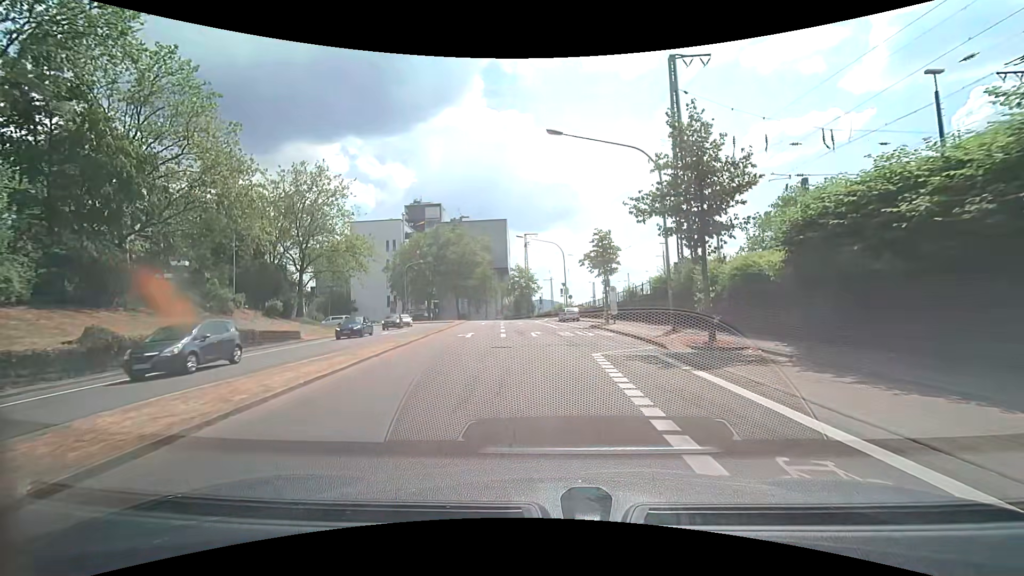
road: secondary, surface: asphalt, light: Day
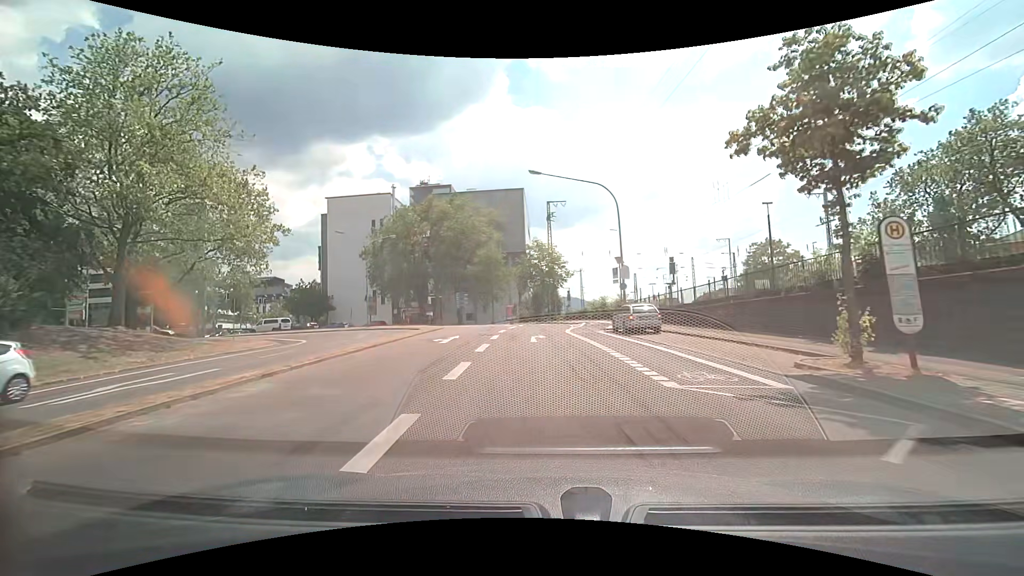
(-0.9, +26.8) m; -4°
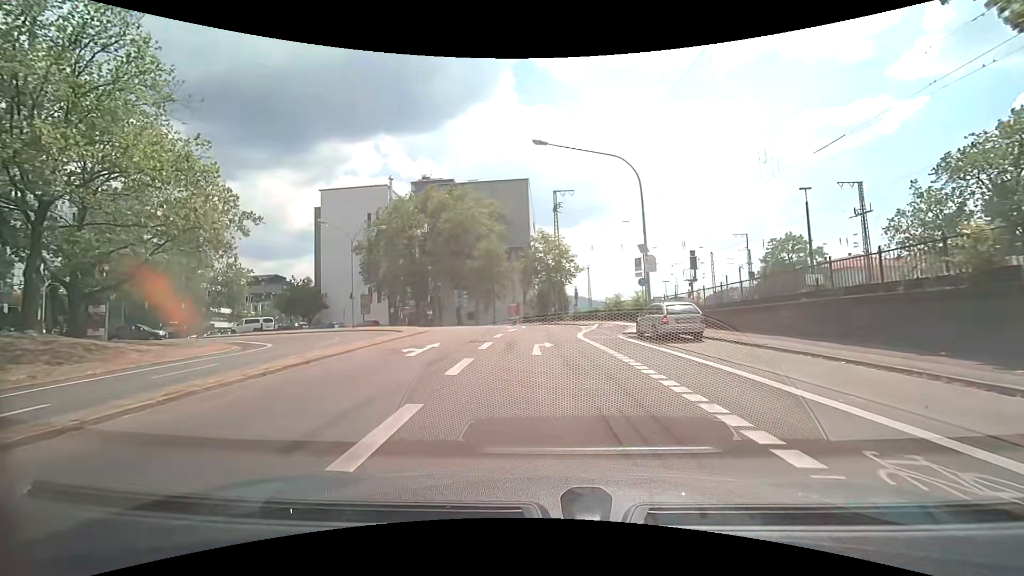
(0.0, +5.5) m; 0°
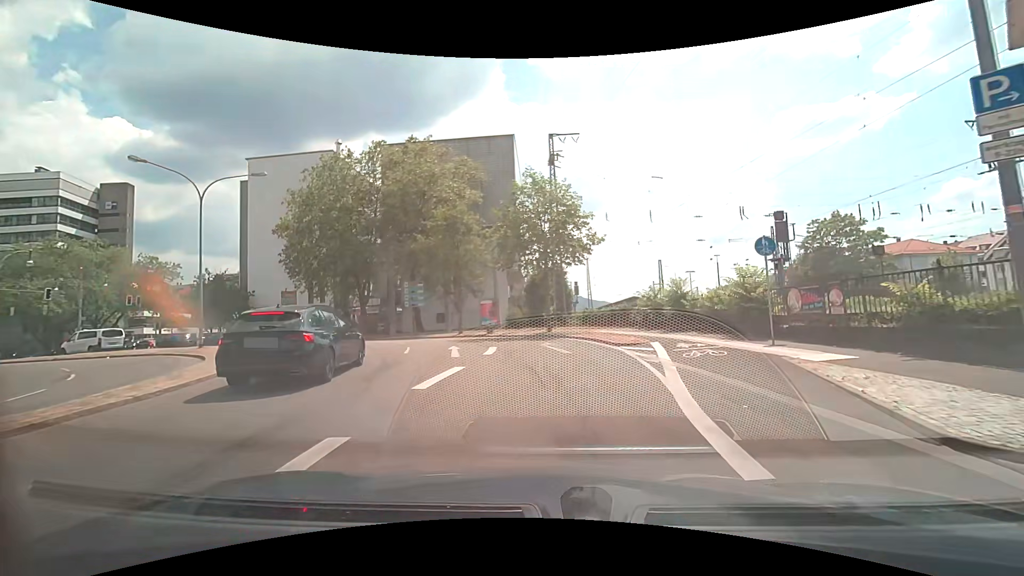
(0.0, +19.5) m; +1°
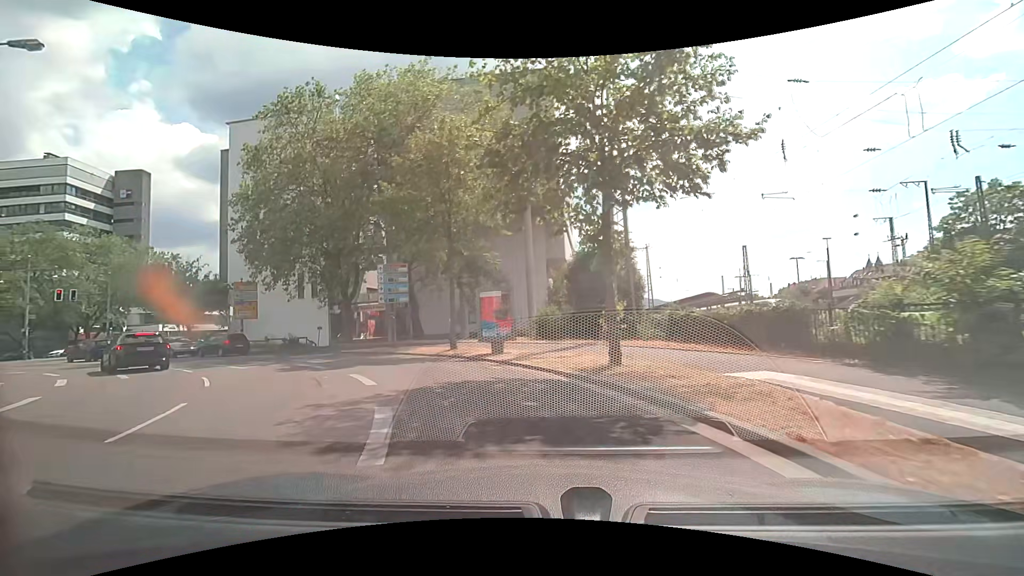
(-0.1, +15.7) m; -7°
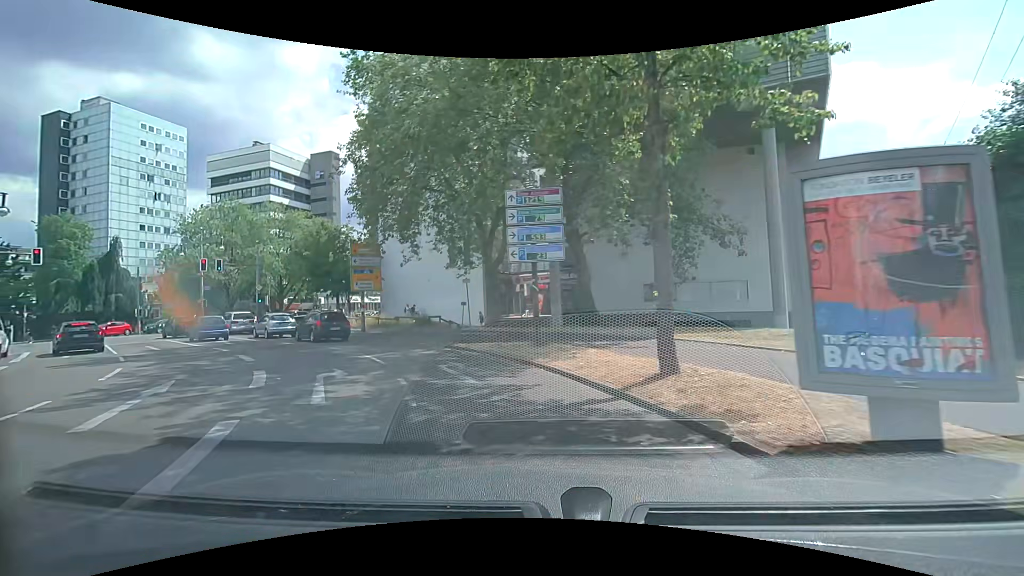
(-2.2, +13.4) m; -20°
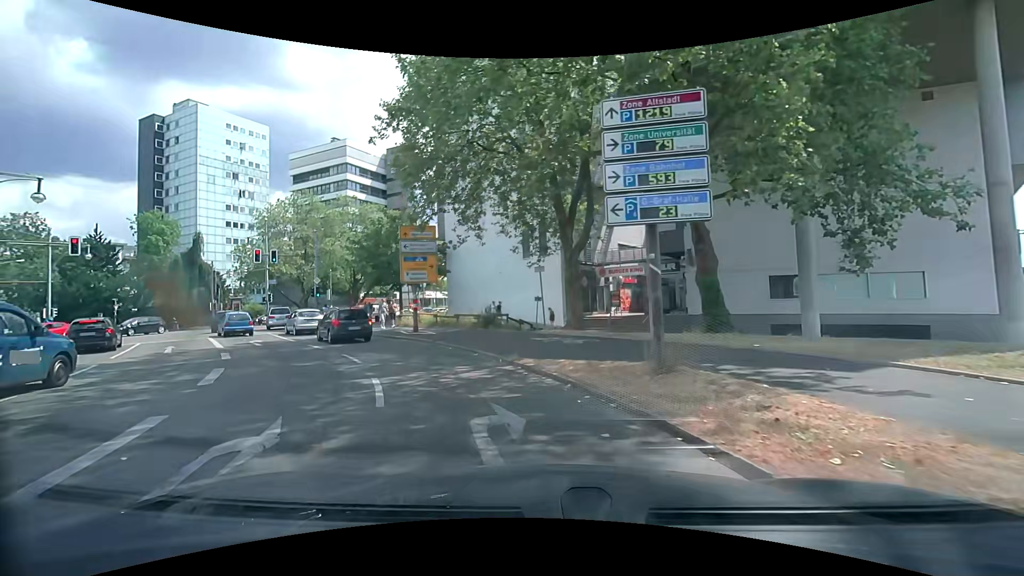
(-0.5, +6.1) m; -9°
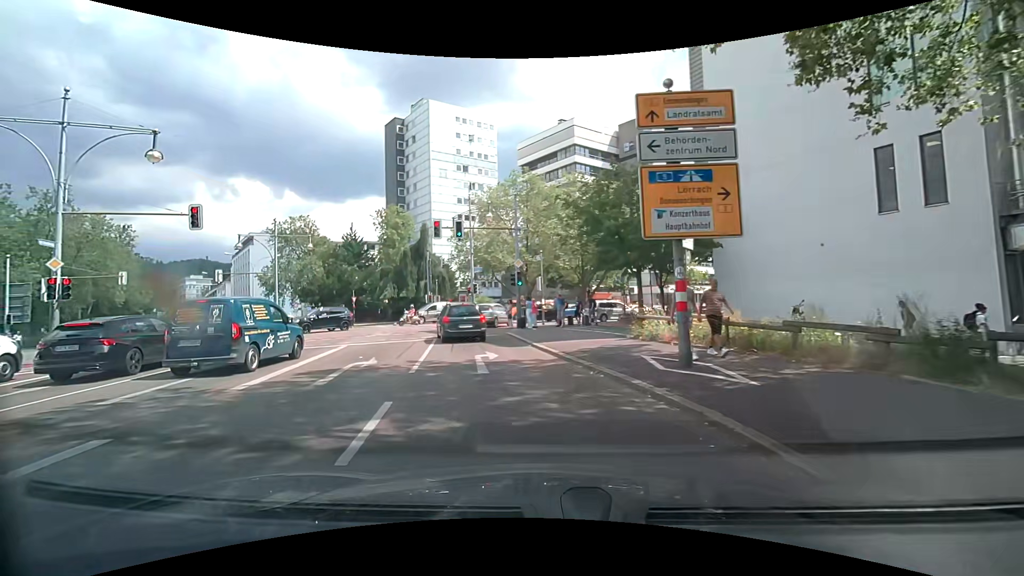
(-3.7, +14.5) m; -27°
